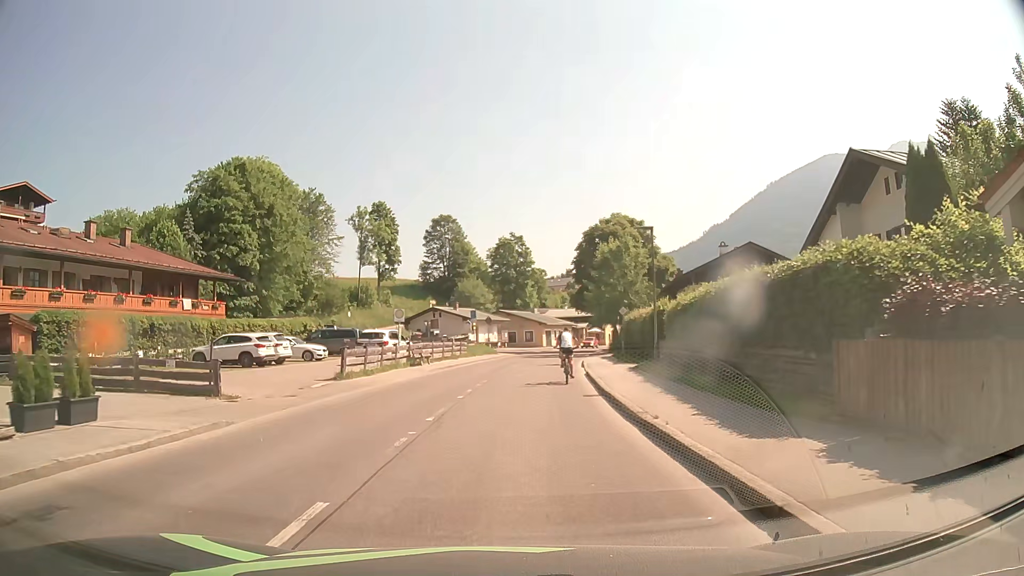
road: tertiary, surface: asphalt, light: Day
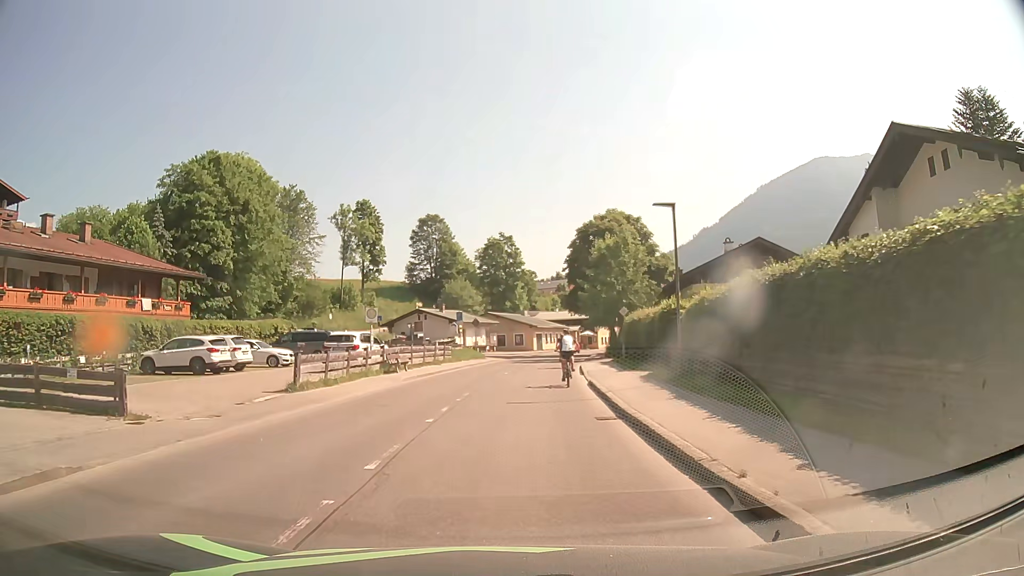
(0.0, +4.2) m; +1°
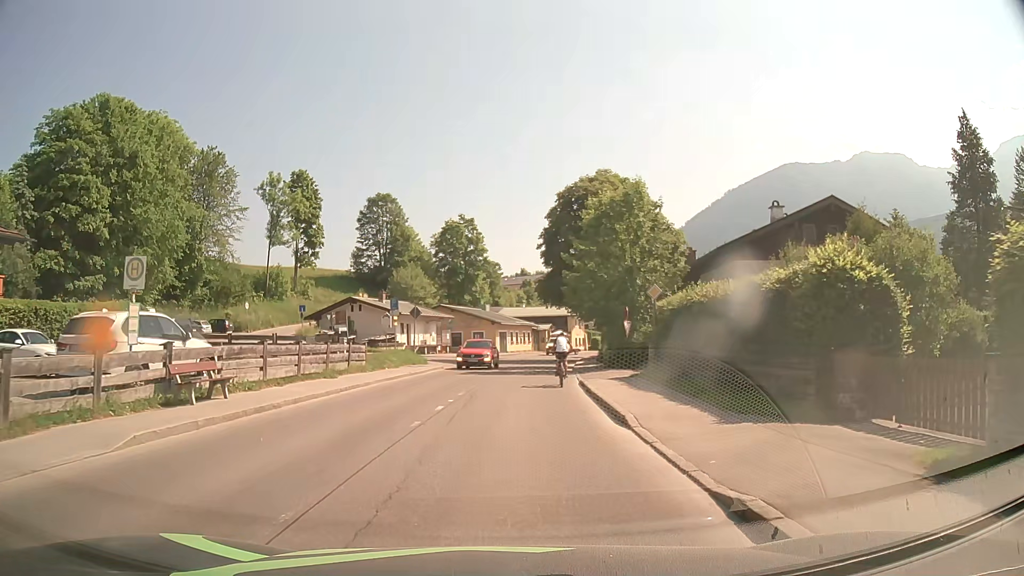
(+0.5, +16.6) m; +3°
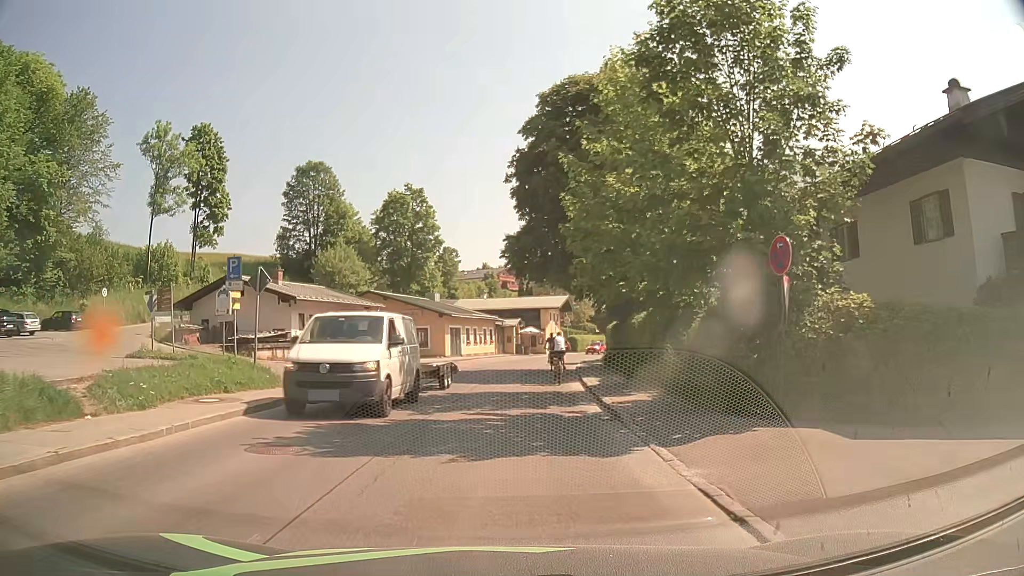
(+0.6, +20.6) m; +4°
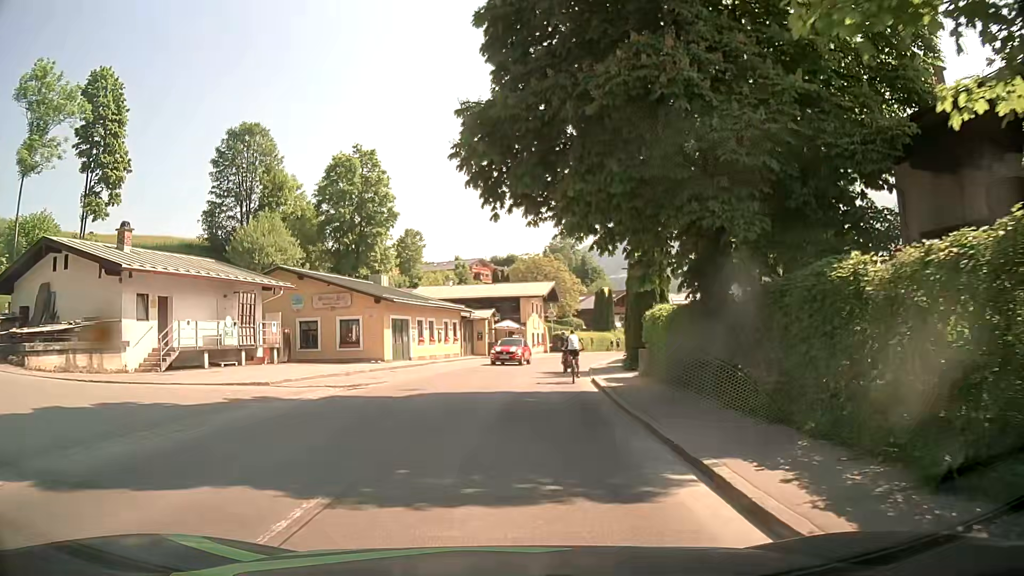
(+0.2, +16.5) m; +2°
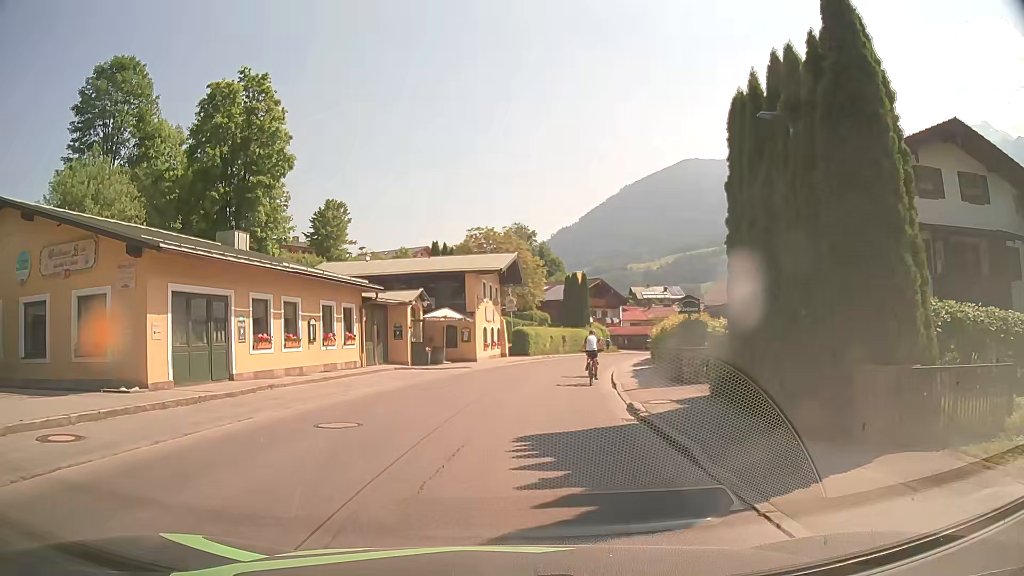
(+0.7, +20.6) m; +3°
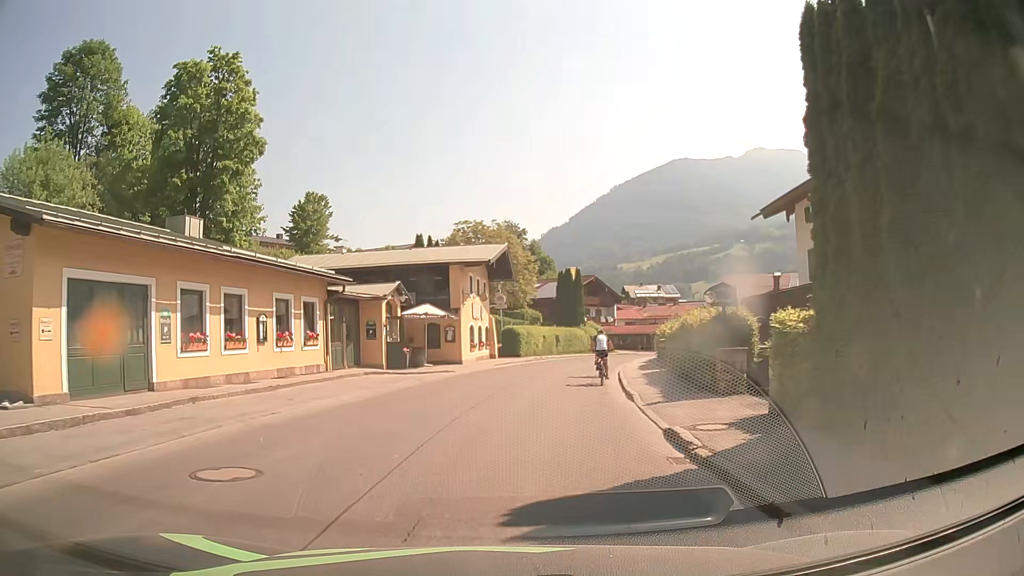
(+0.1, +4.1) m; +2°
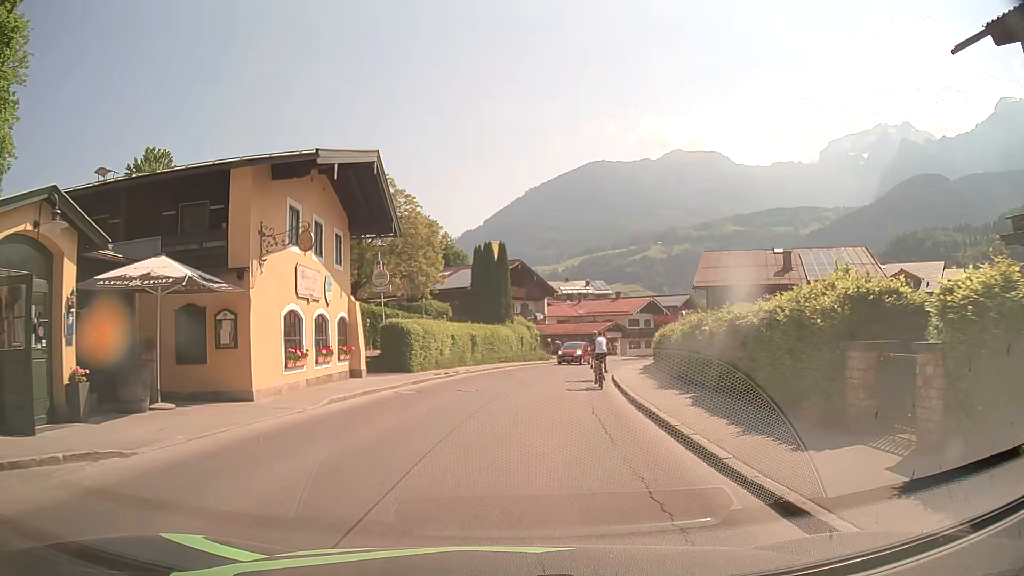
(+1.0, +20.1) m; +7°
